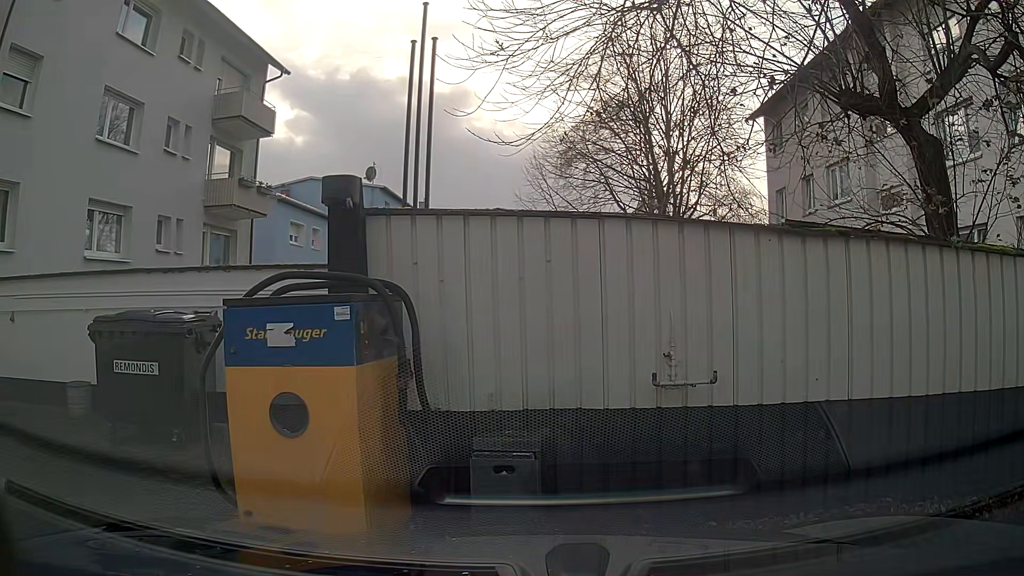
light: Day
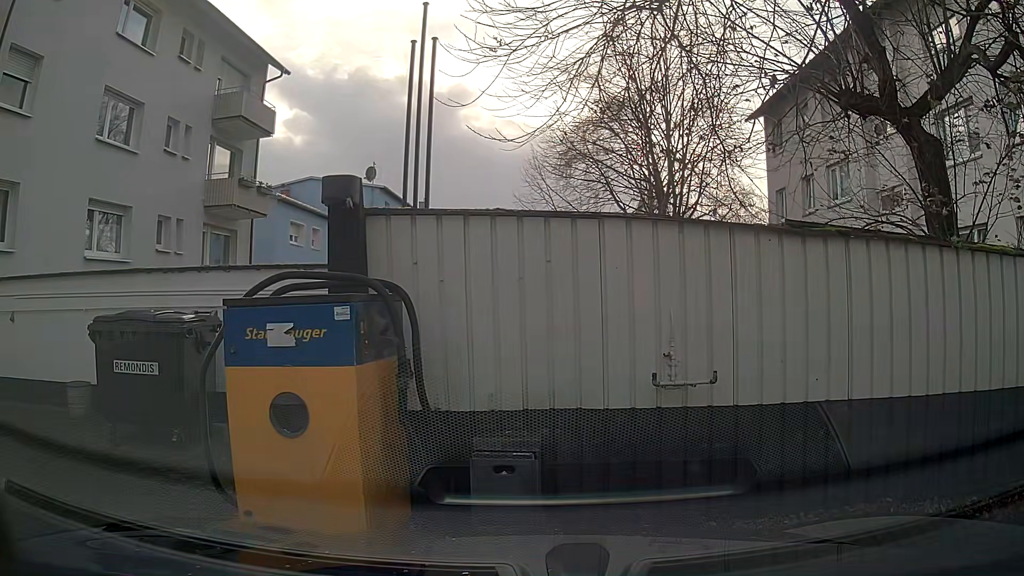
(0.0, 0.0) m; 0°
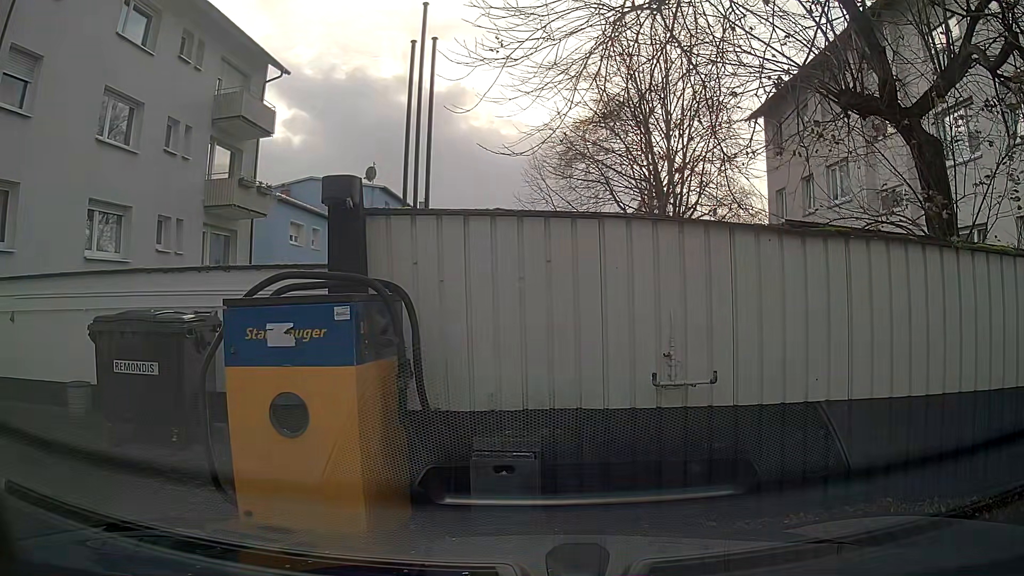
(0.0, 0.0) m; 0°
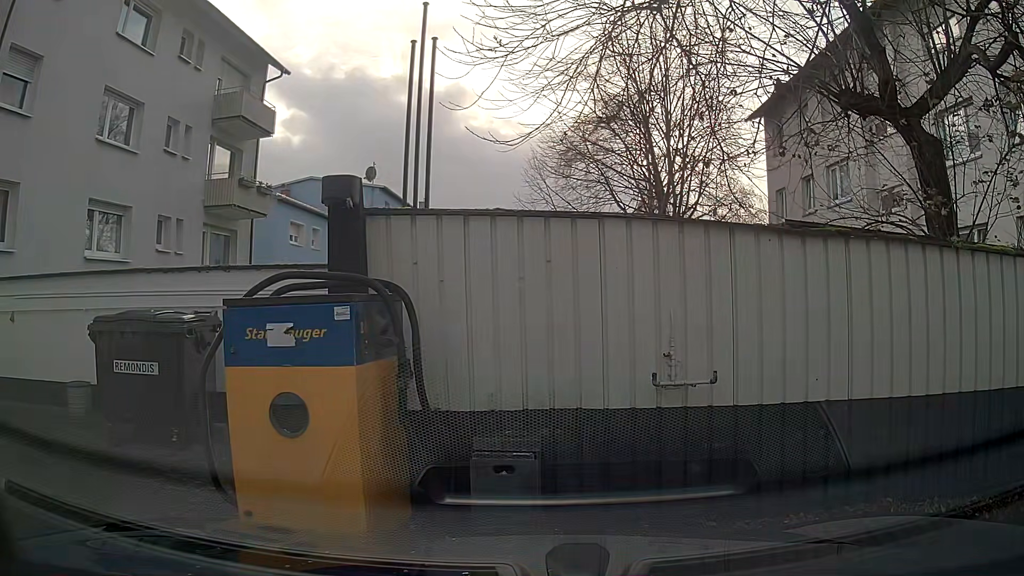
(0.0, 0.0) m; 0°
